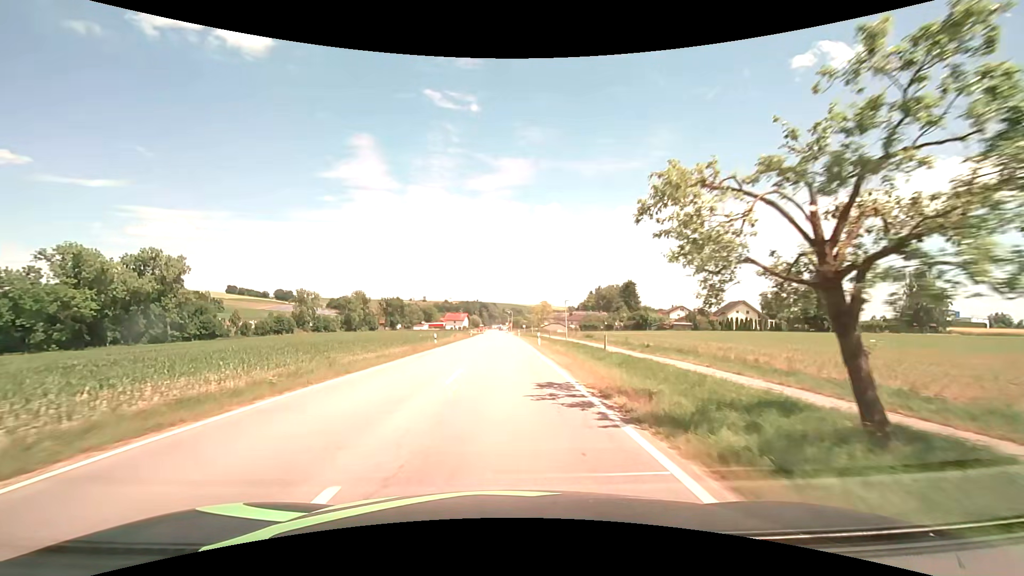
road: secondary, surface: asphalt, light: Day
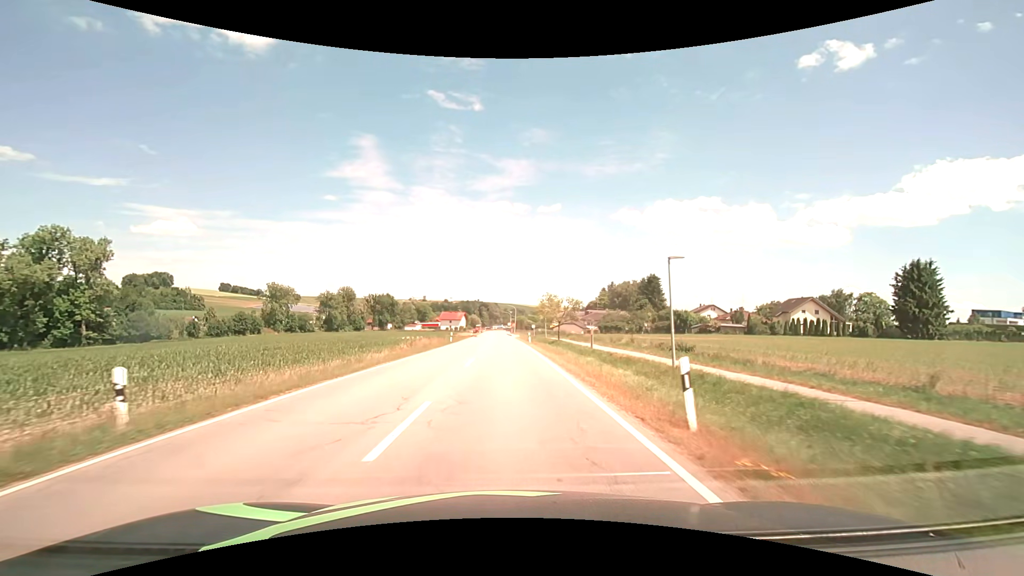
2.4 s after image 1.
(0.0, +31.6) m; 0°
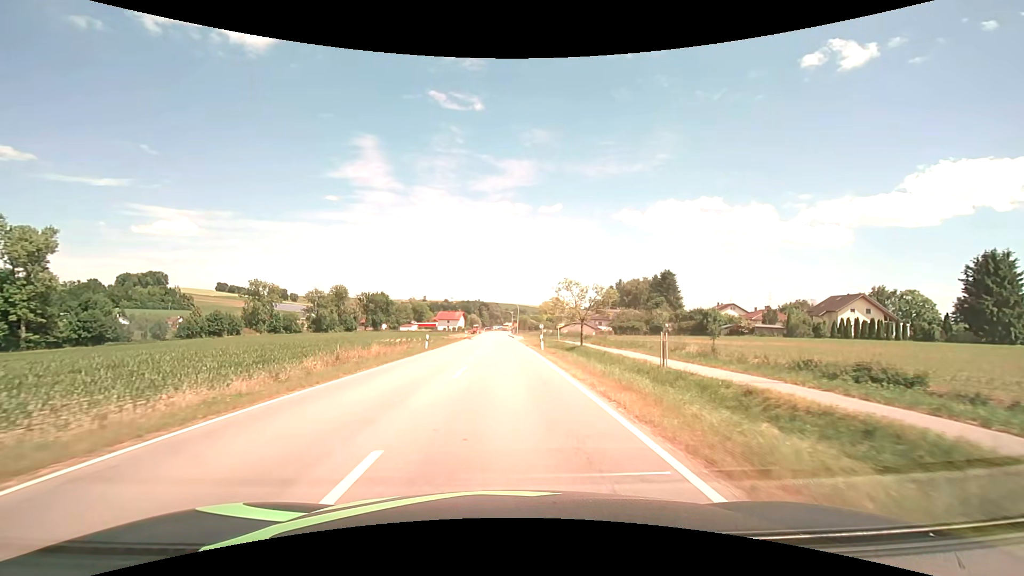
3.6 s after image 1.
(0.0, +15.8) m; 0°
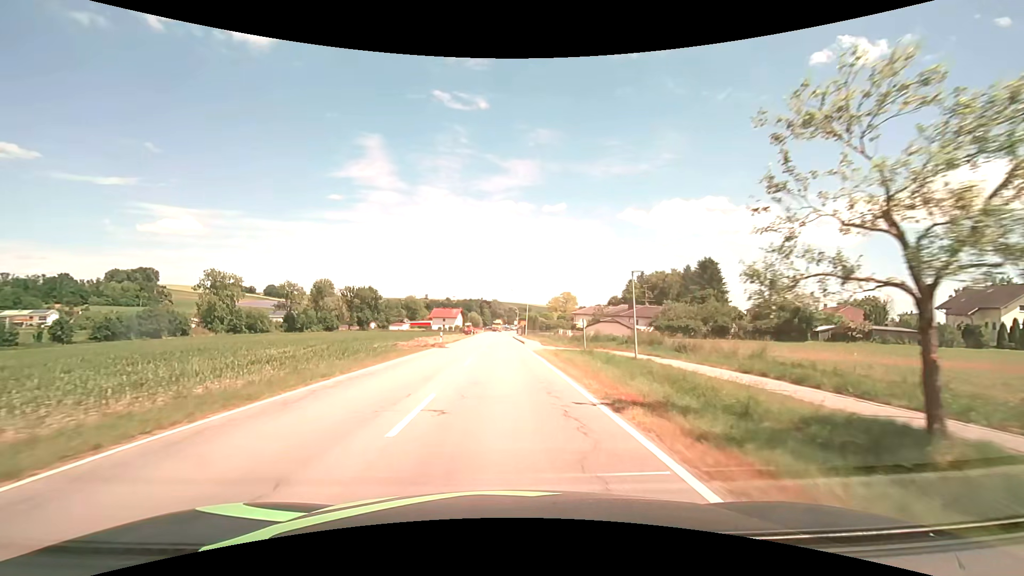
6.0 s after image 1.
(-0.1, +31.8) m; 0°
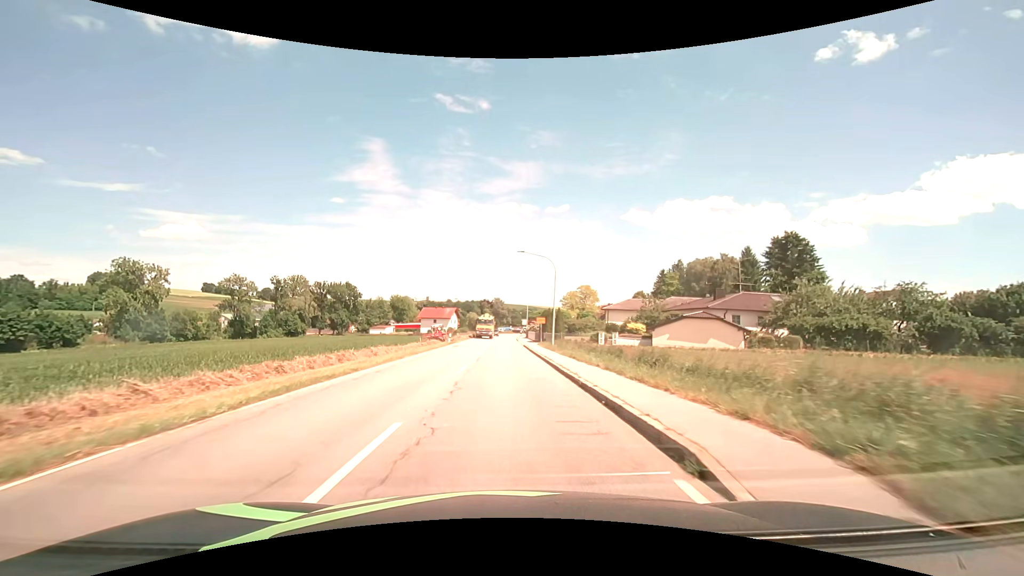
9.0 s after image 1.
(-0.1, +39.7) m; 0°
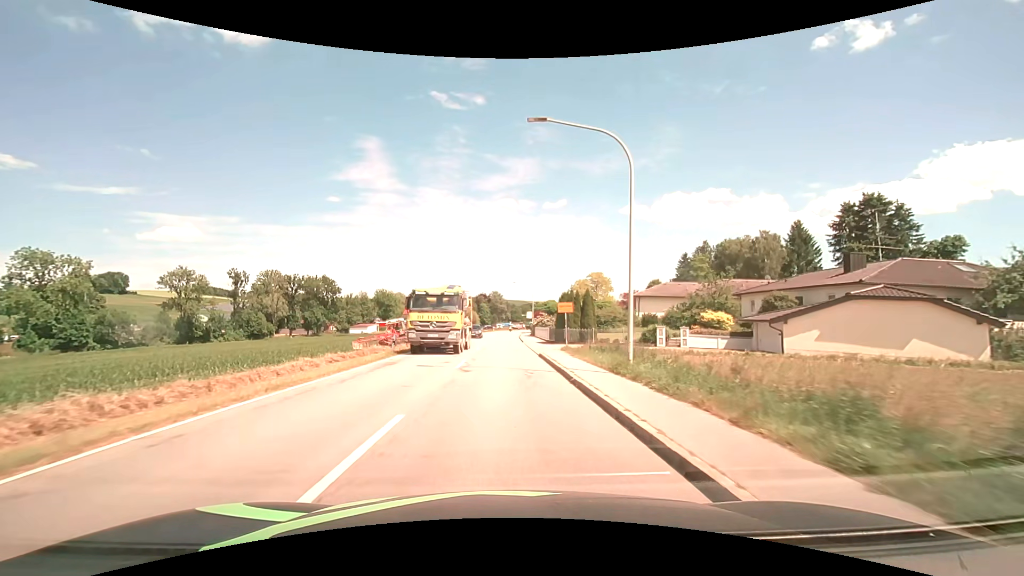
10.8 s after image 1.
(+0.1, +23.7) m; 0°
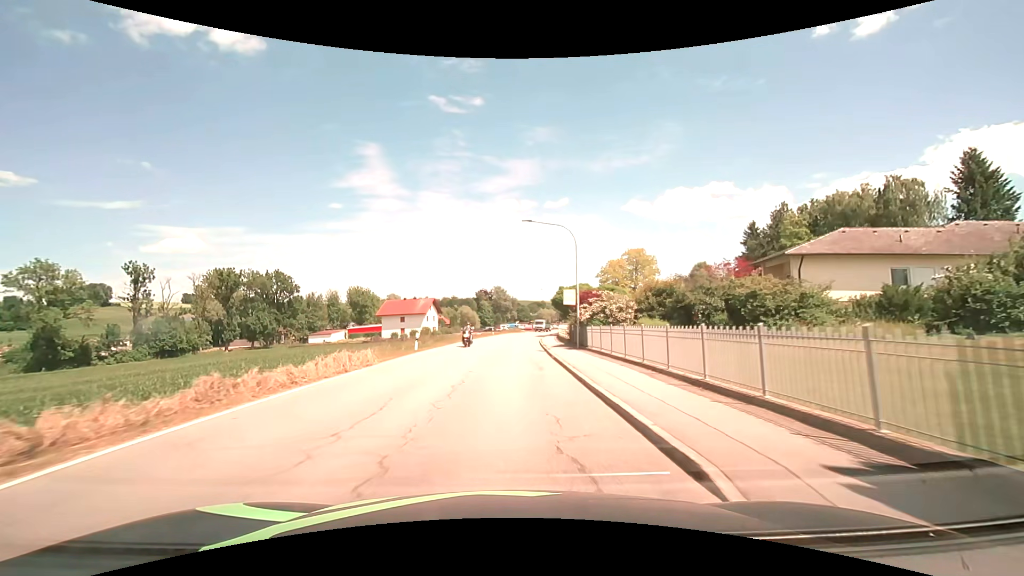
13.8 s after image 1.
(-0.2, +39.7) m; -1°
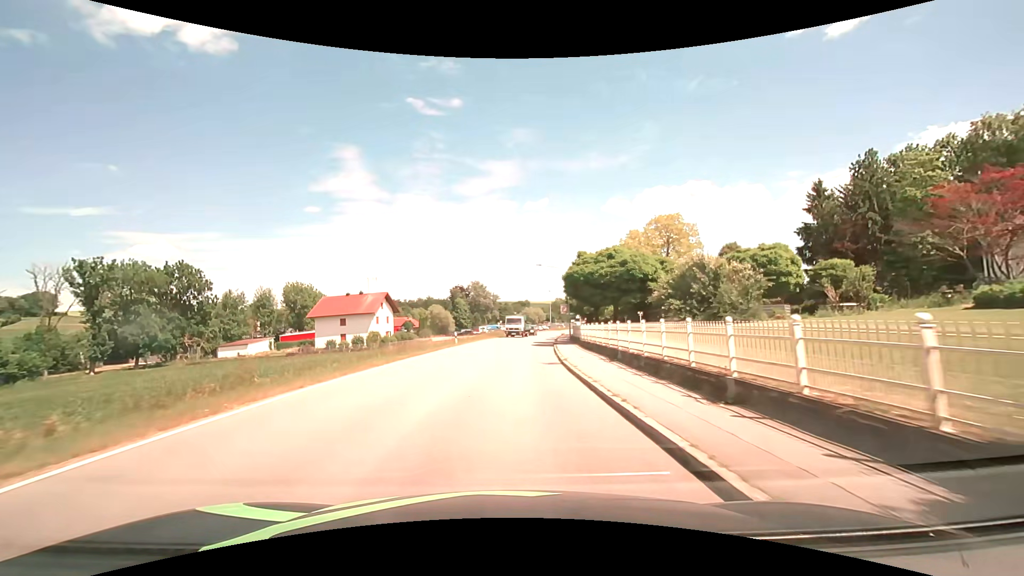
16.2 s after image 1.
(+0.5, +31.6) m; +2°
(0, +10) (0, +20) (+1, +30) (+2, +40) (+3, +50) (+4, +60) (+5, +70) (+7, +80) (+9, +89) (+11, +99) m
